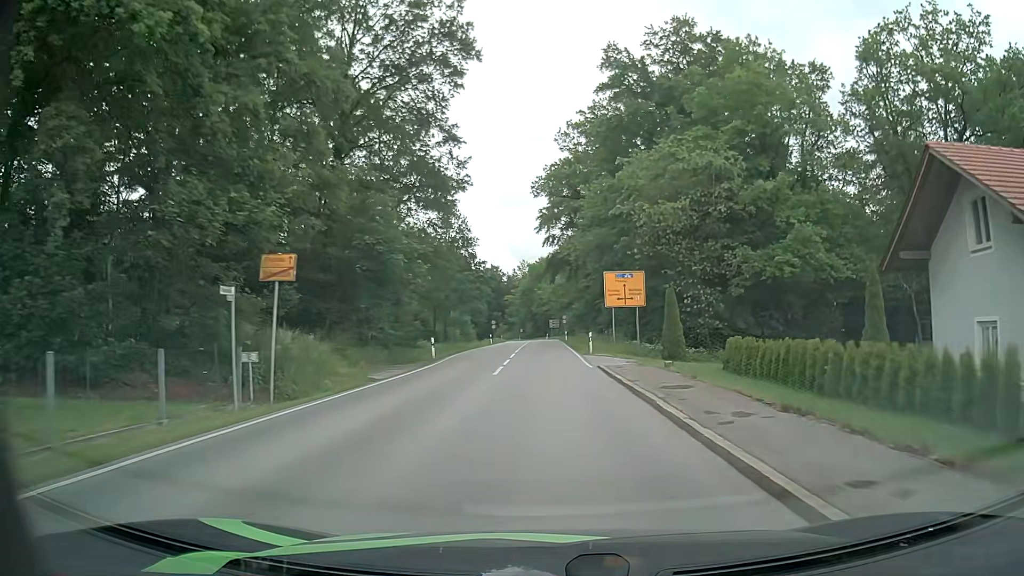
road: secondary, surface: asphalt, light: Day
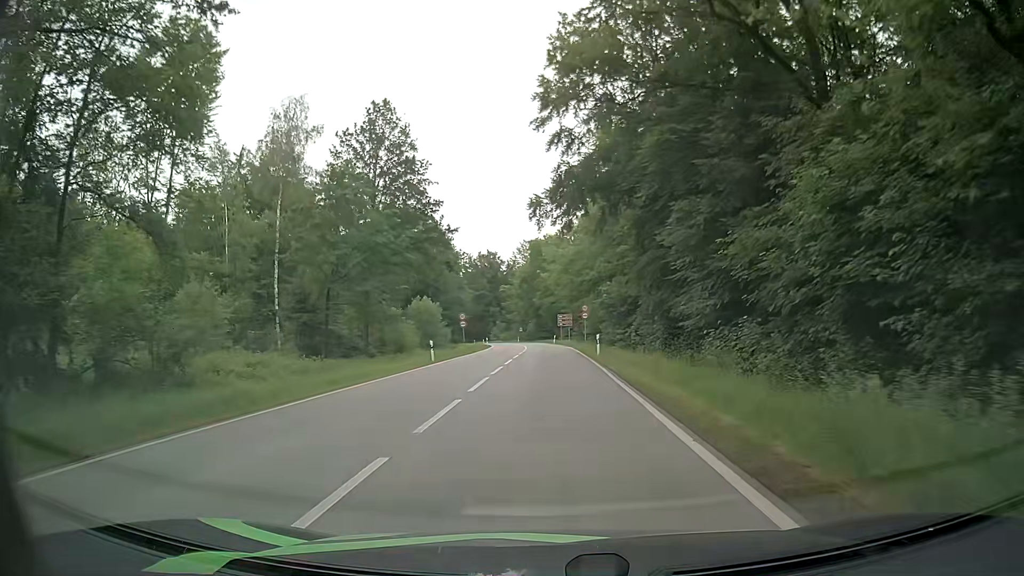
(-0.2, +40.5) m; -1°
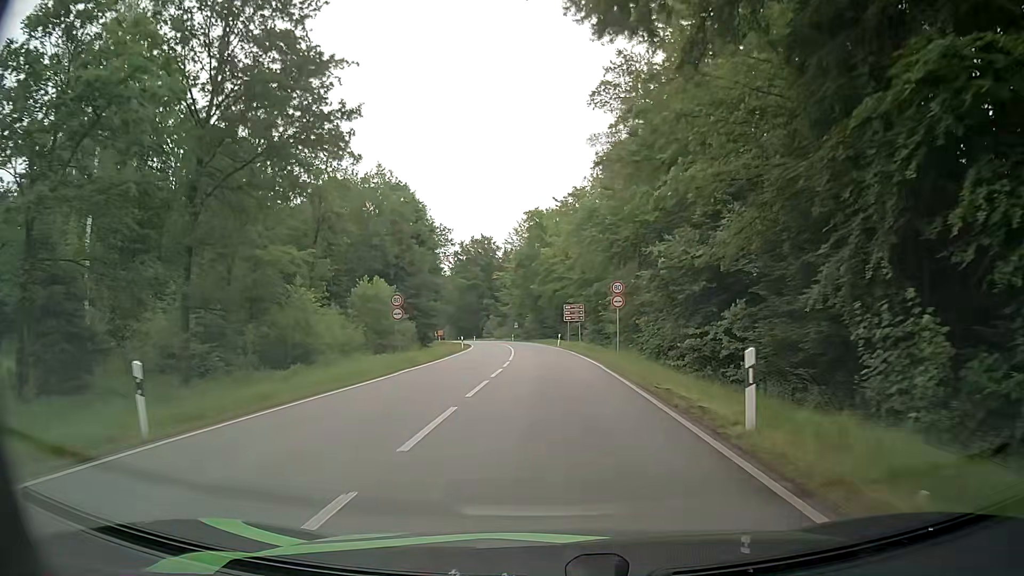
(-0.1, +25.1) m; 0°
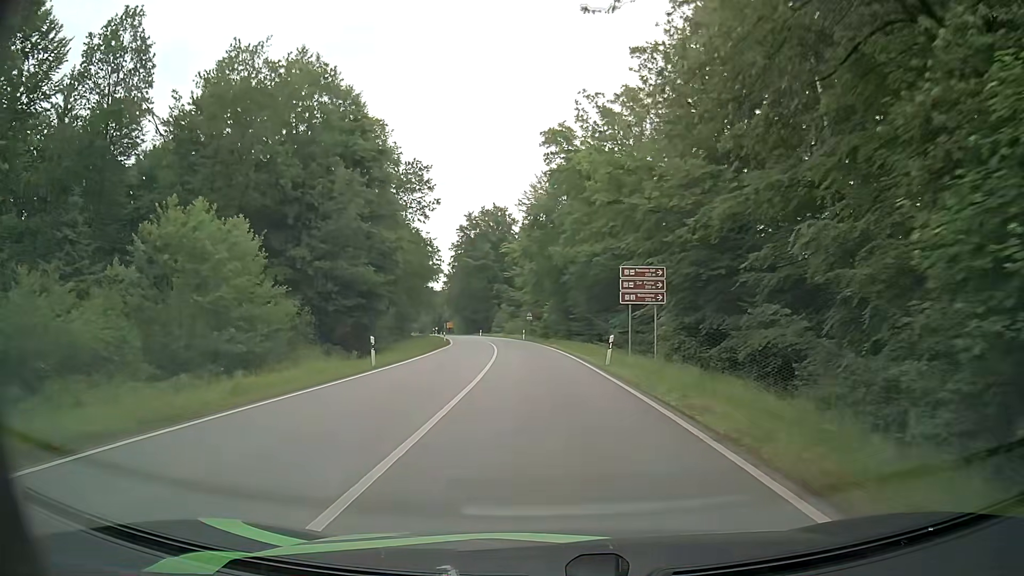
(-0.1, +34.8) m; -1°
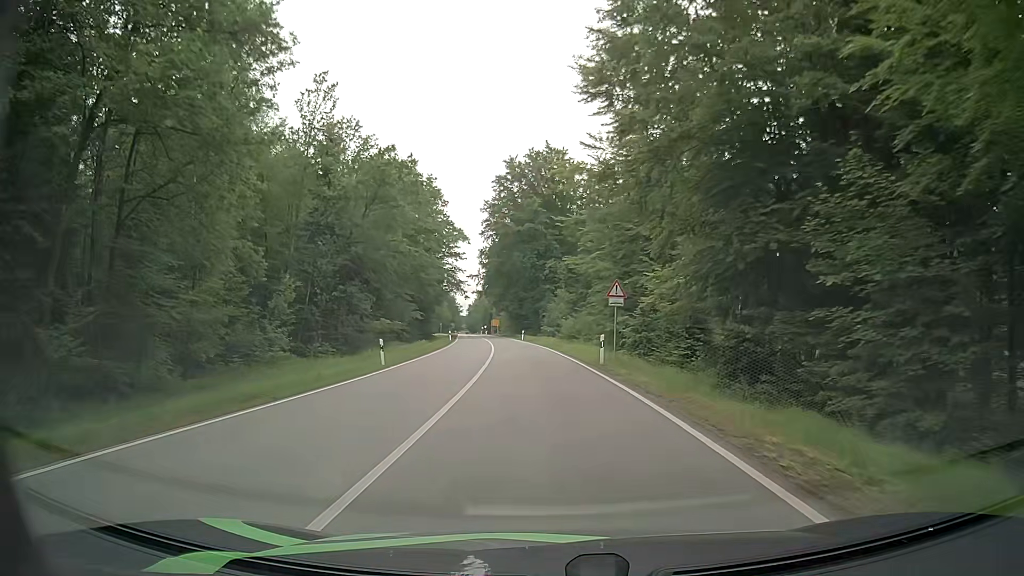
(-2.5, +47.5) m; -6°
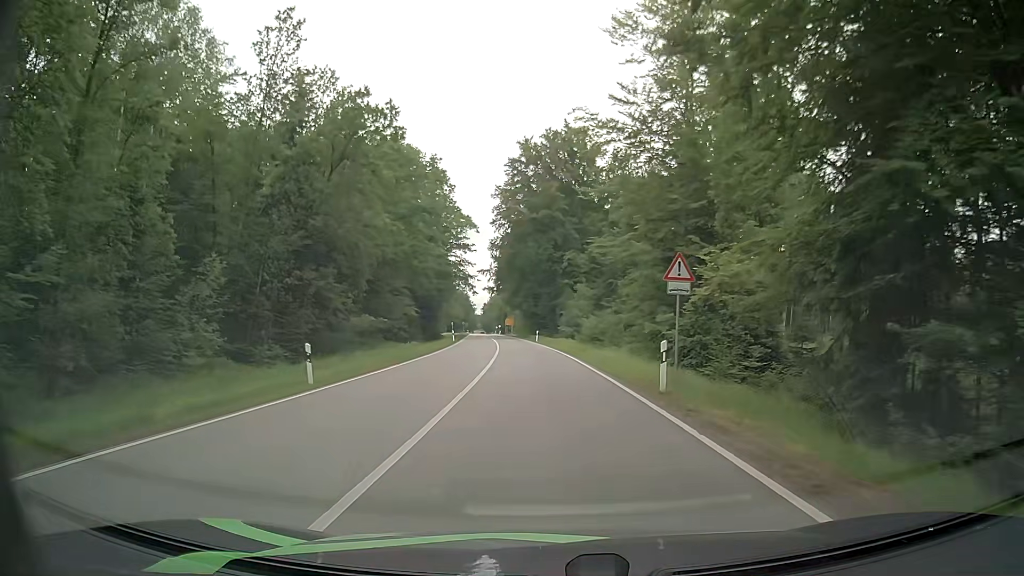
(-0.1, +10.1) m; -2°
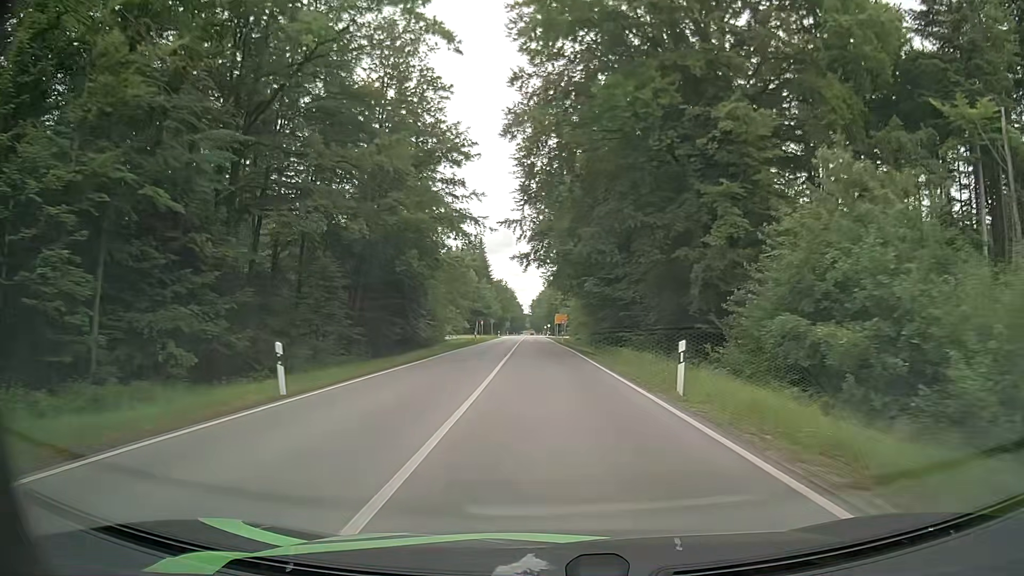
(-2.7, +53.6) m; -4°
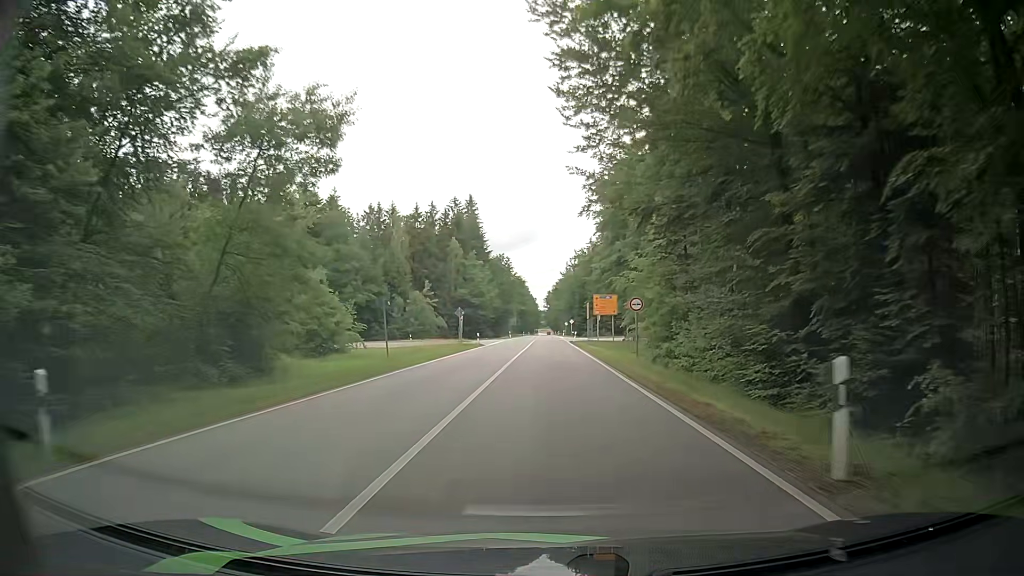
(-1.1, +58.1) m; -1°
(0, +10) (0, +20) (0, +30) (0, +40) (0, +50) (0, +60) (0, +70) (0, +80) (0, +90) (0, +100) m
